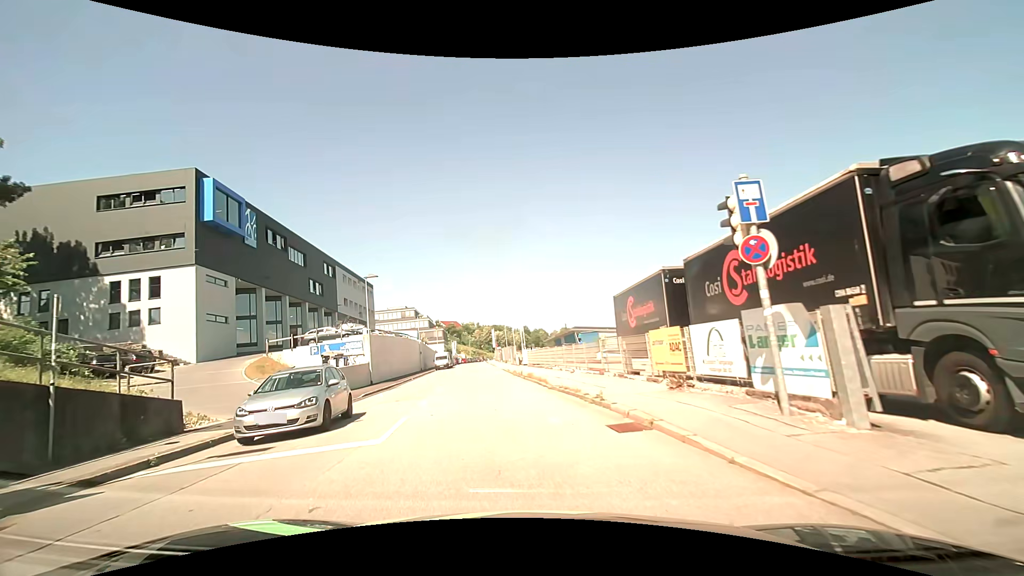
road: residential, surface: asphalt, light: Day
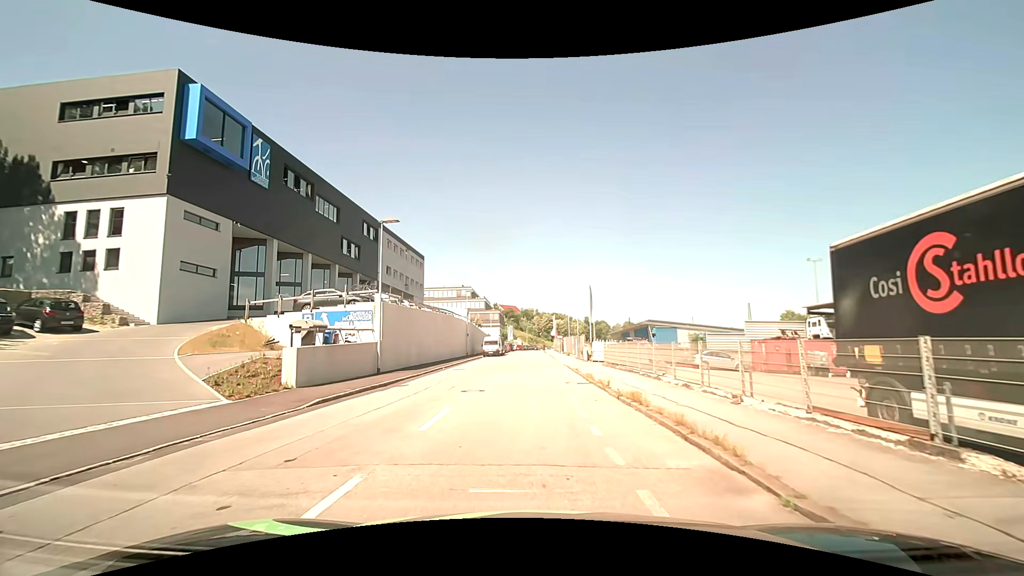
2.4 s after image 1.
(-0.9, +12.4) m; -6°
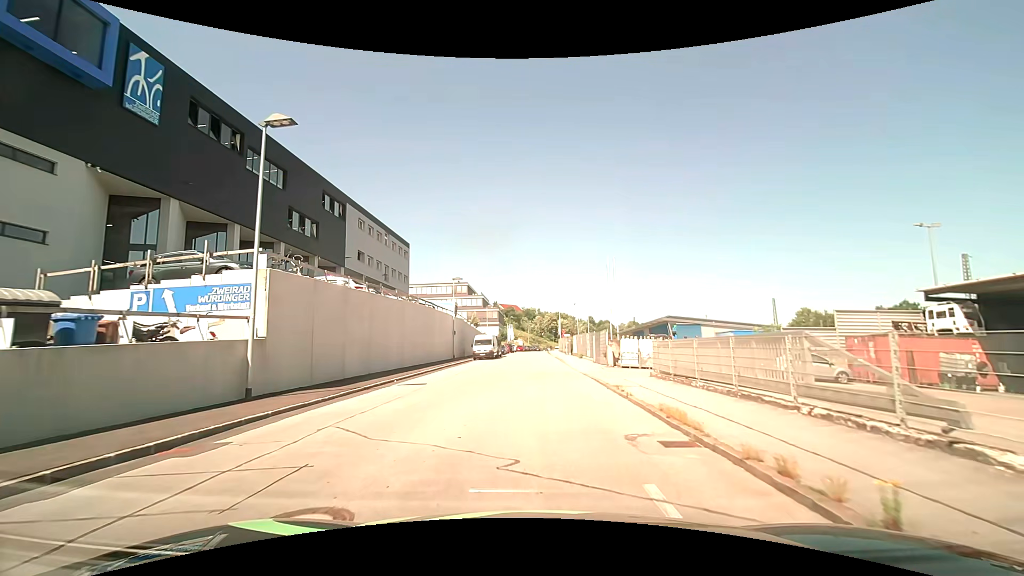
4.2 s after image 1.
(0.0, +12.2) m; 0°
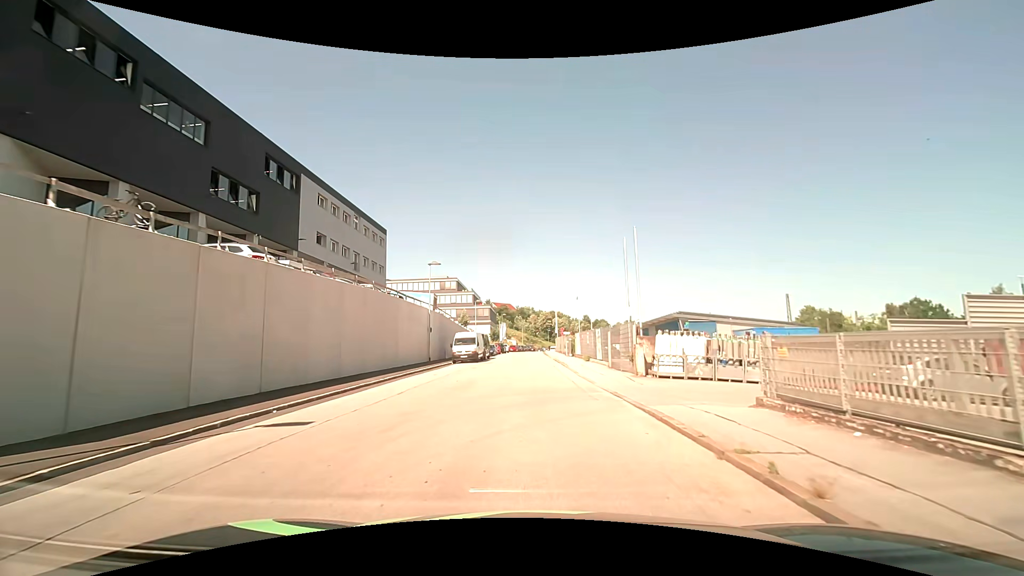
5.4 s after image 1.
(0.0, +9.4) m; +1°
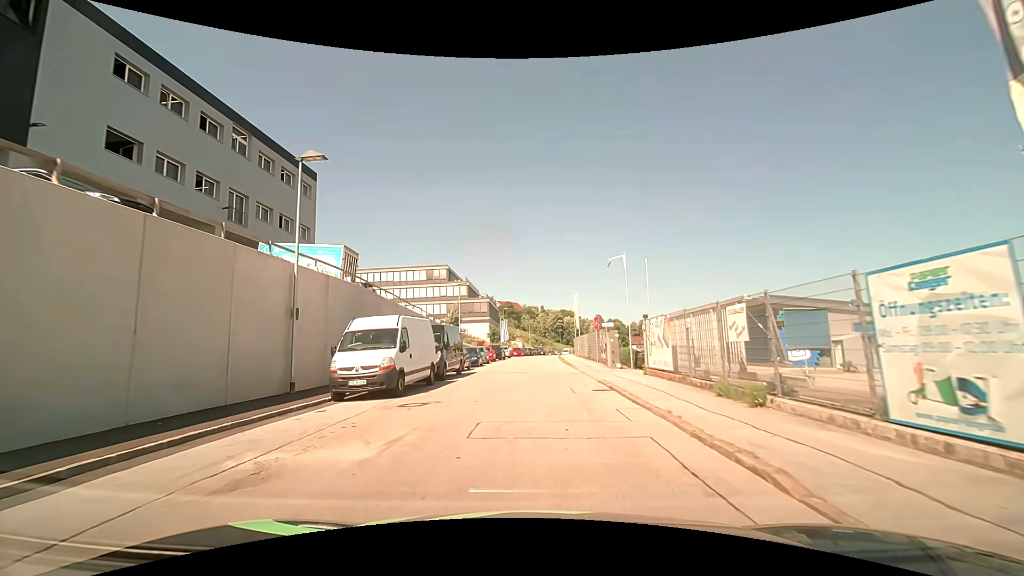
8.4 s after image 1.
(-0.3, +24.7) m; -1°
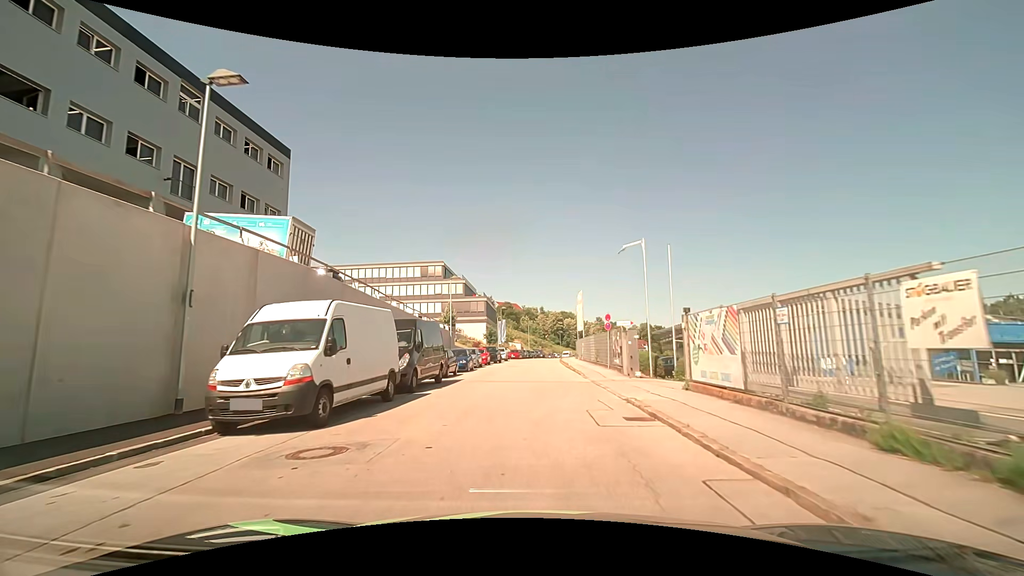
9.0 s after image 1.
(0.0, +5.3) m; 0°
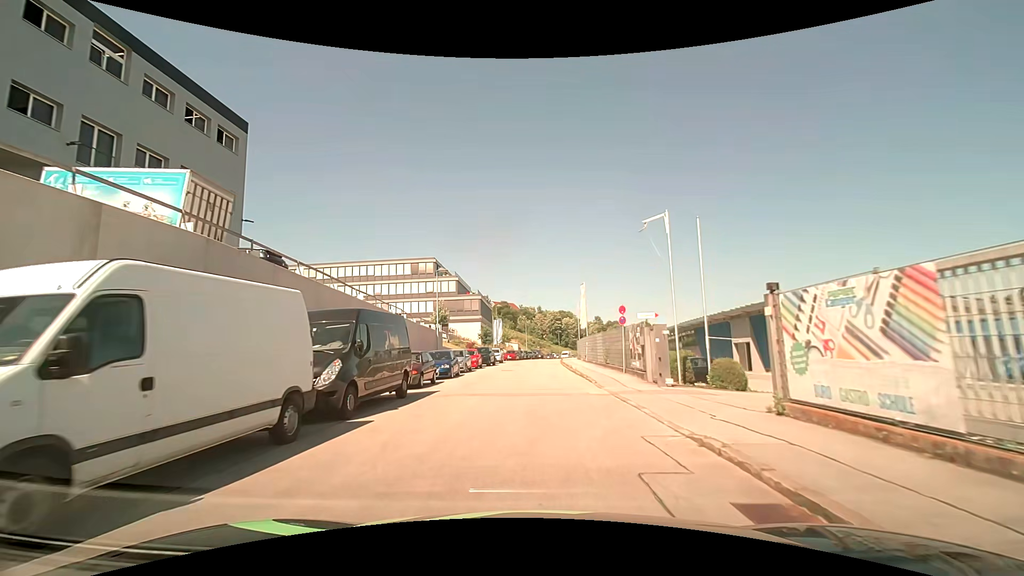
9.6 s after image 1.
(0.0, +5.4) m; 0°
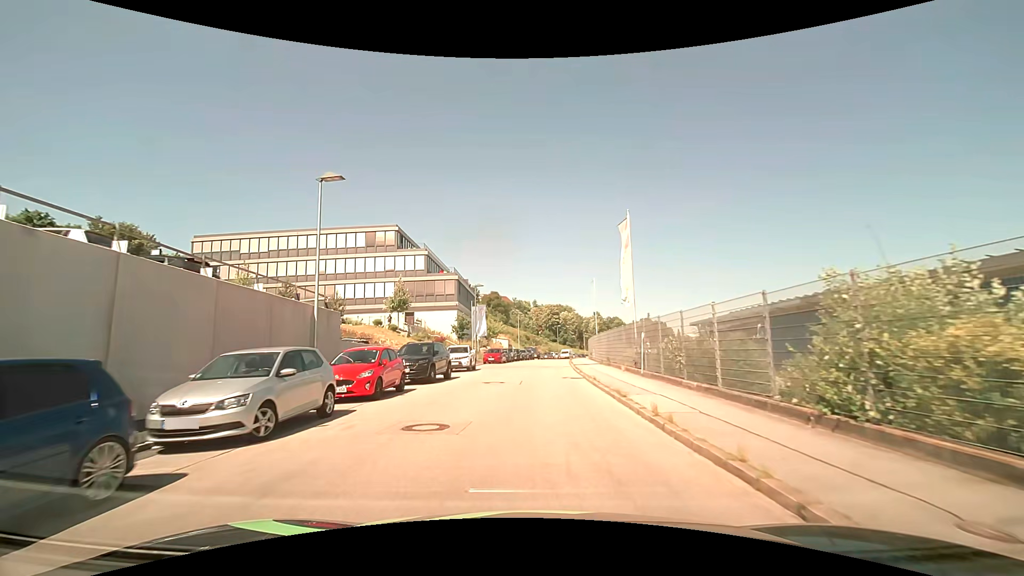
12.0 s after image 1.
(+0.1, +22.5) m; +1°
(0, +10) (0, +20) (0, +30) (+1, +40) (+1, +50) (+2, +60) (+3, +70) (+4, +80) (+5, +90) (+7, +100) m
